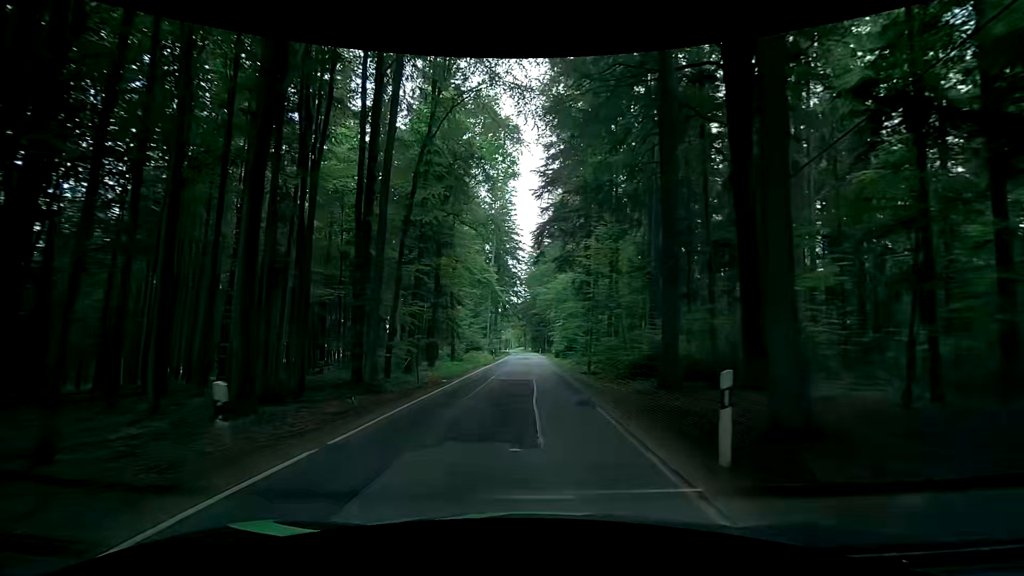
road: tertiary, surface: asphalt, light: Day
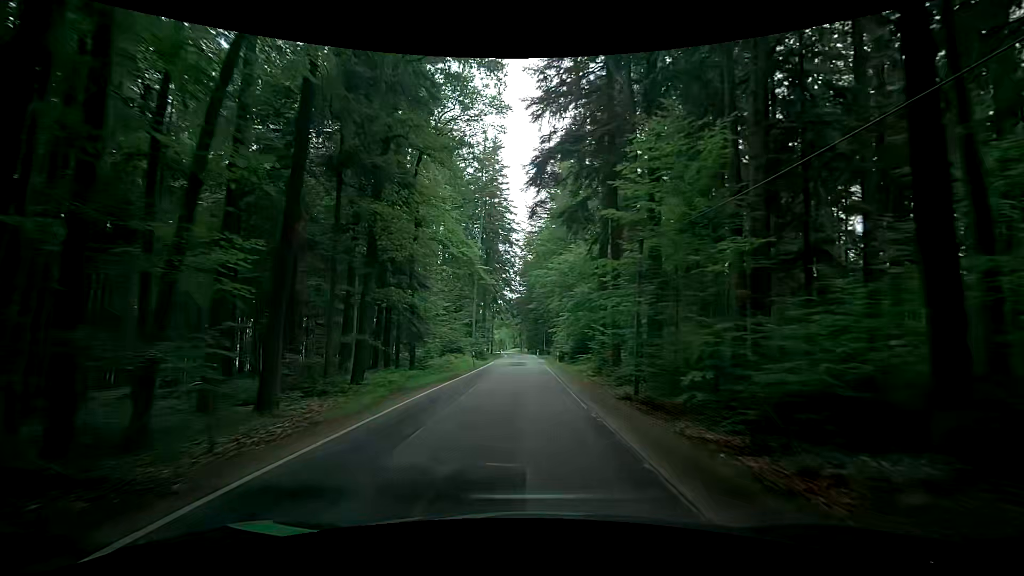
(+0.1, +15.2) m; 0°
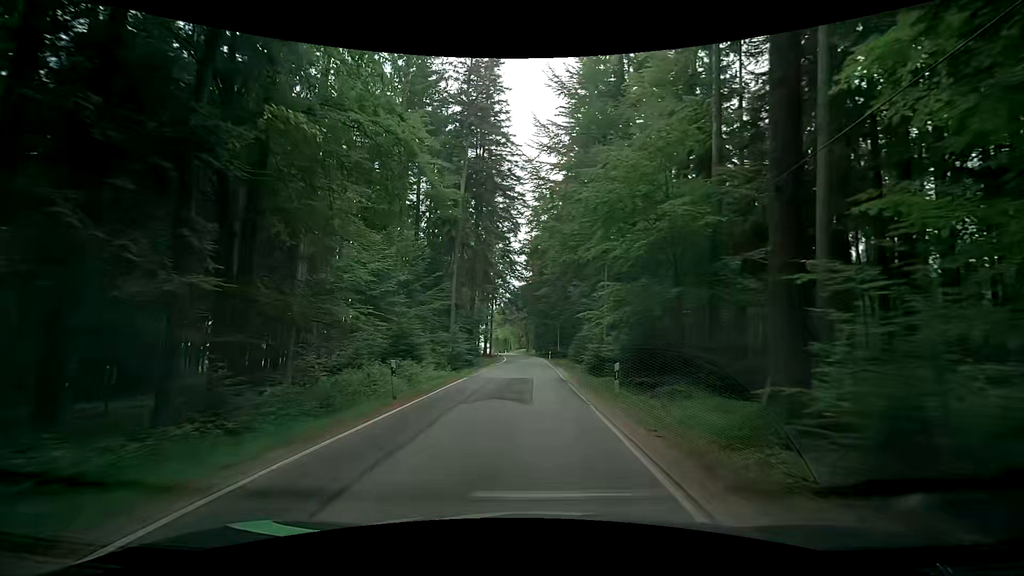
(0.0, +23.1) m; -1°
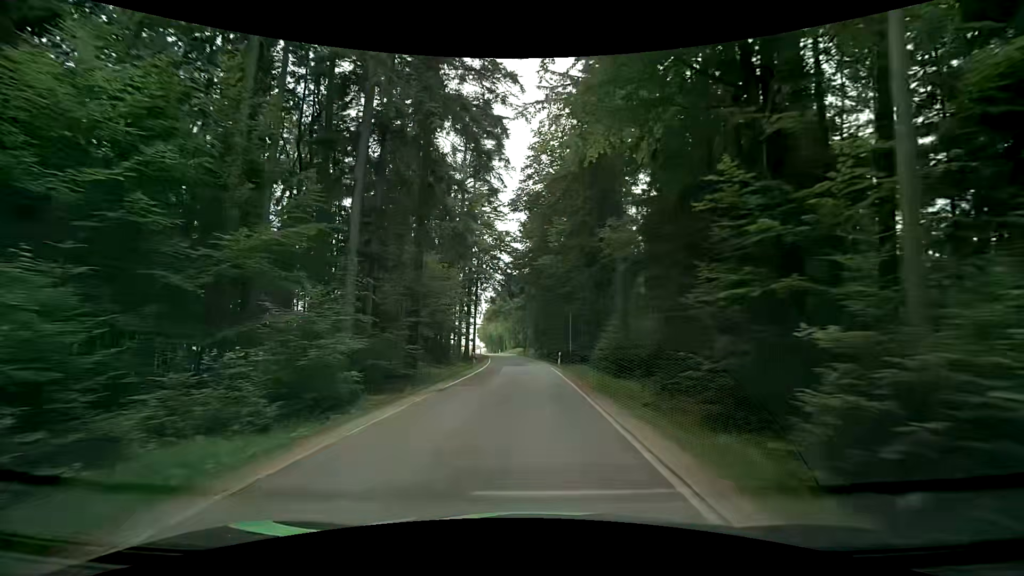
(+0.2, +23.4) m; +1°
